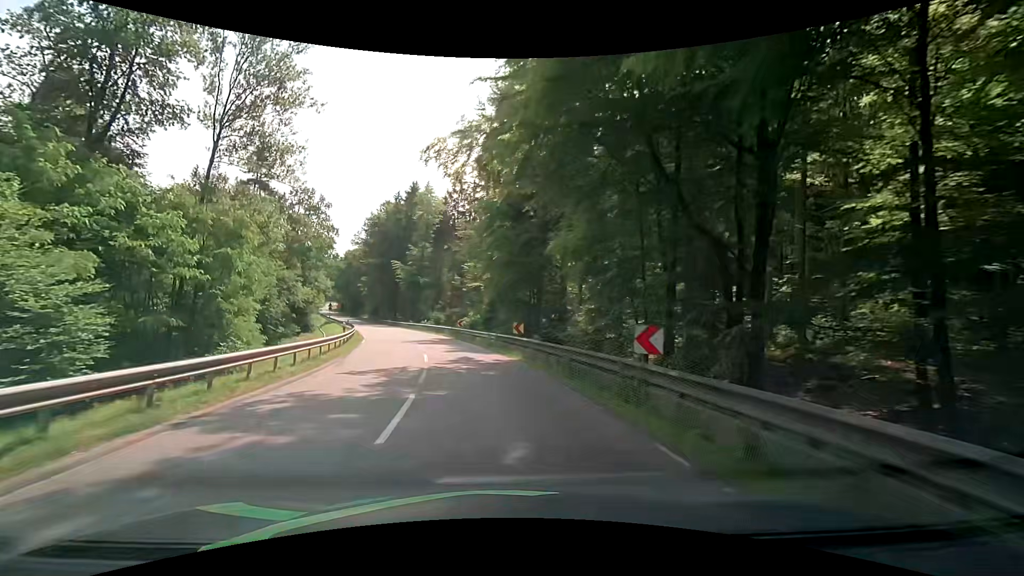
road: secondary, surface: asphalt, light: Day
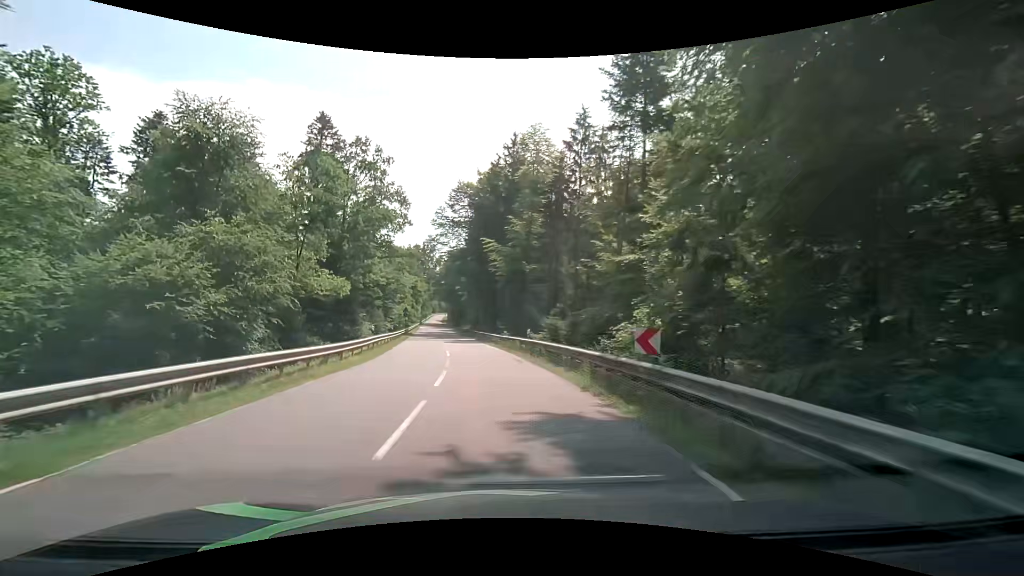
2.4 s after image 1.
(-3.8, +30.5) m; -13°
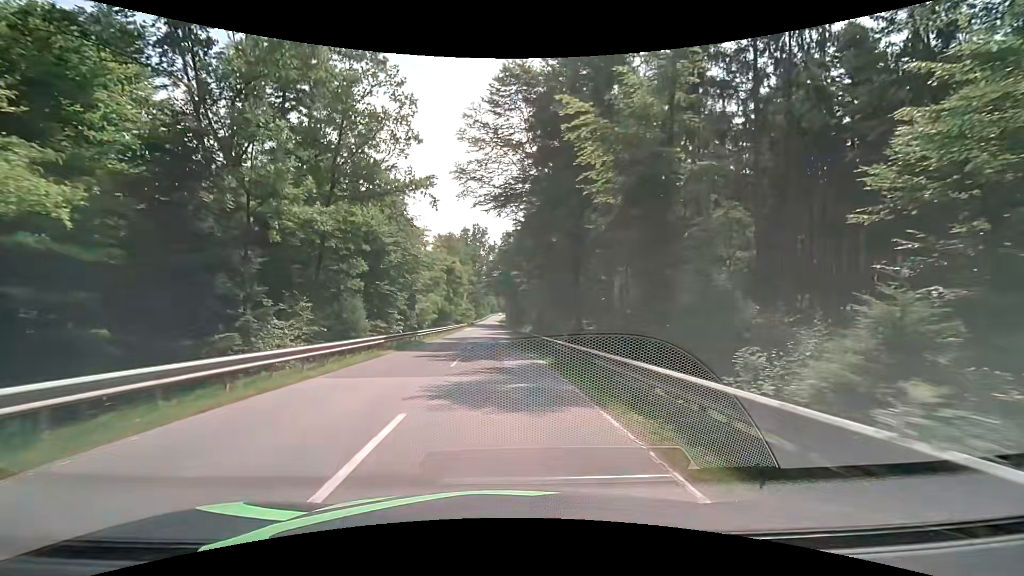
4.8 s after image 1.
(-2.4, +31.4) m; -8°
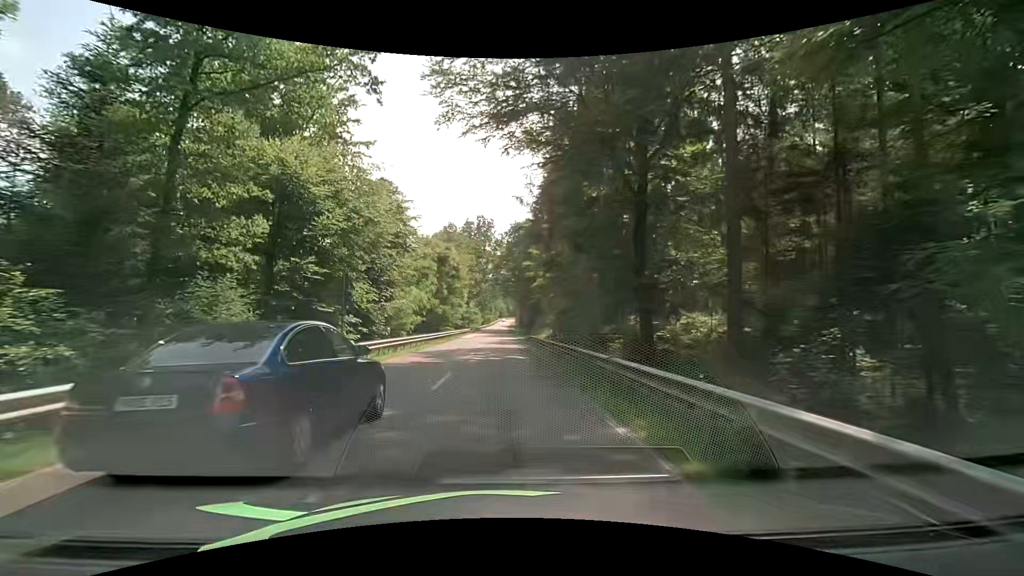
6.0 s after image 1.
(-0.2, +15.8) m; -1°
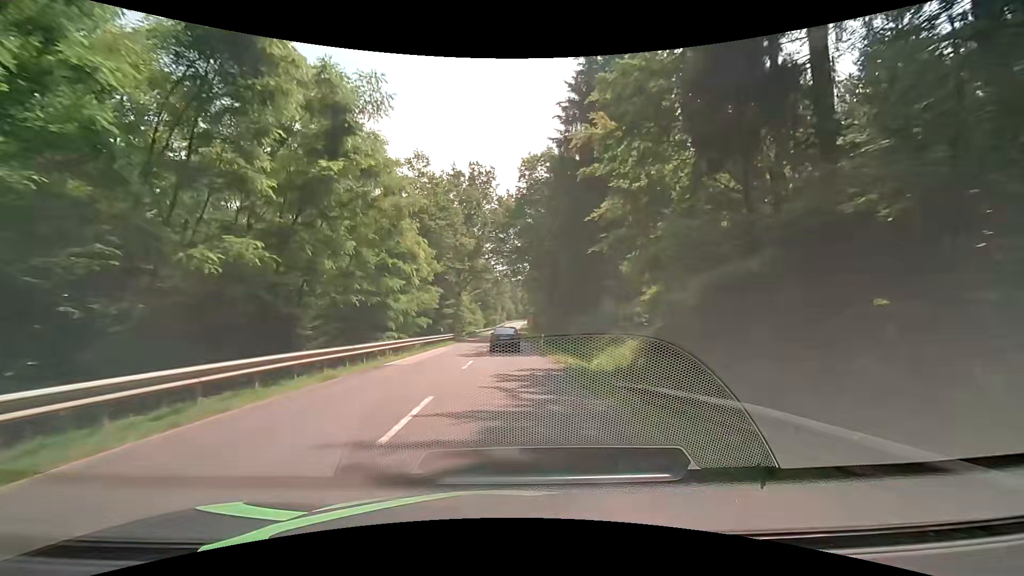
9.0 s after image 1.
(-0.3, +39.8) m; 0°
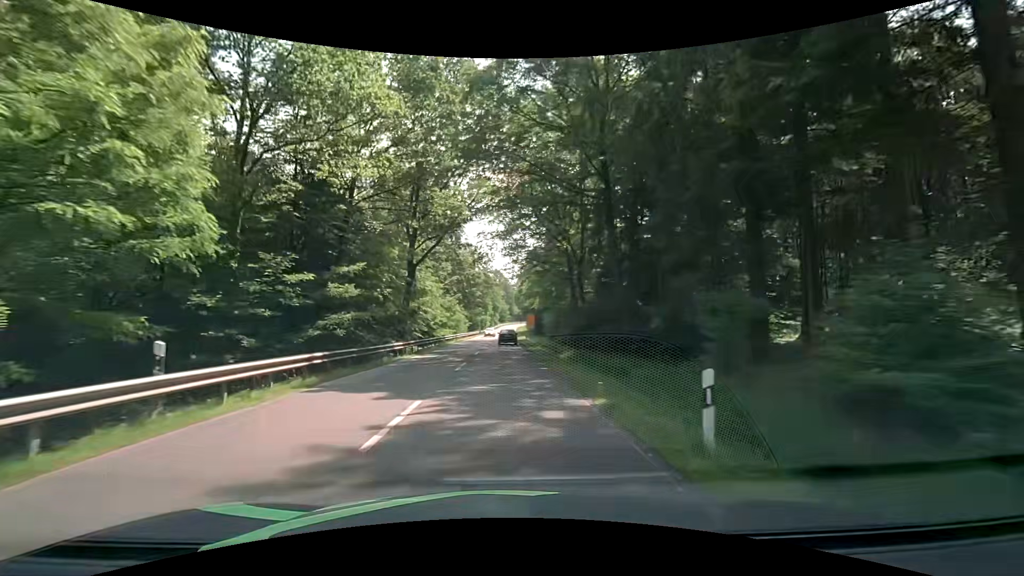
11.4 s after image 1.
(-0.2, +33.1) m; 0°
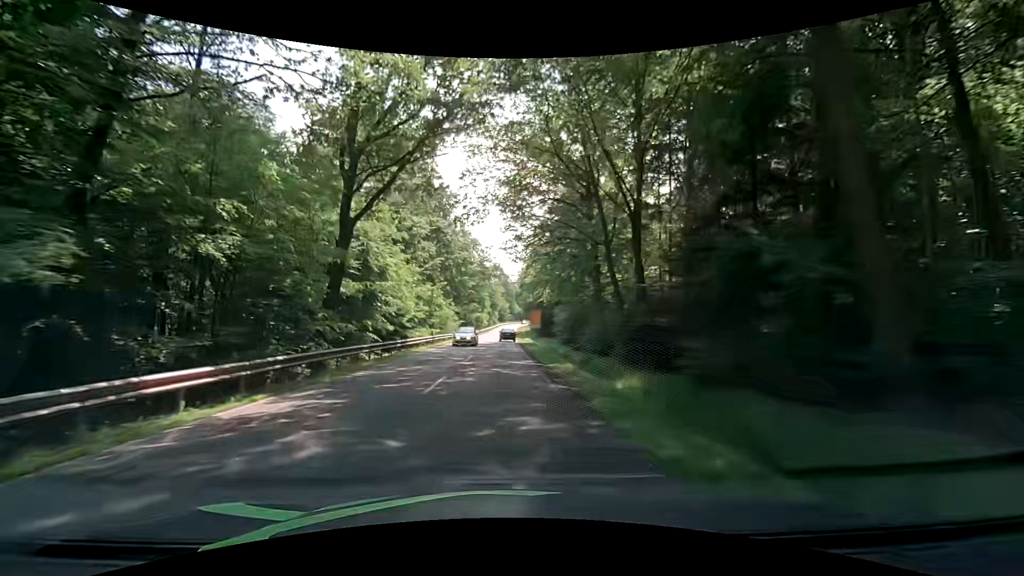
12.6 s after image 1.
(0.0, +17.3) m; 0°
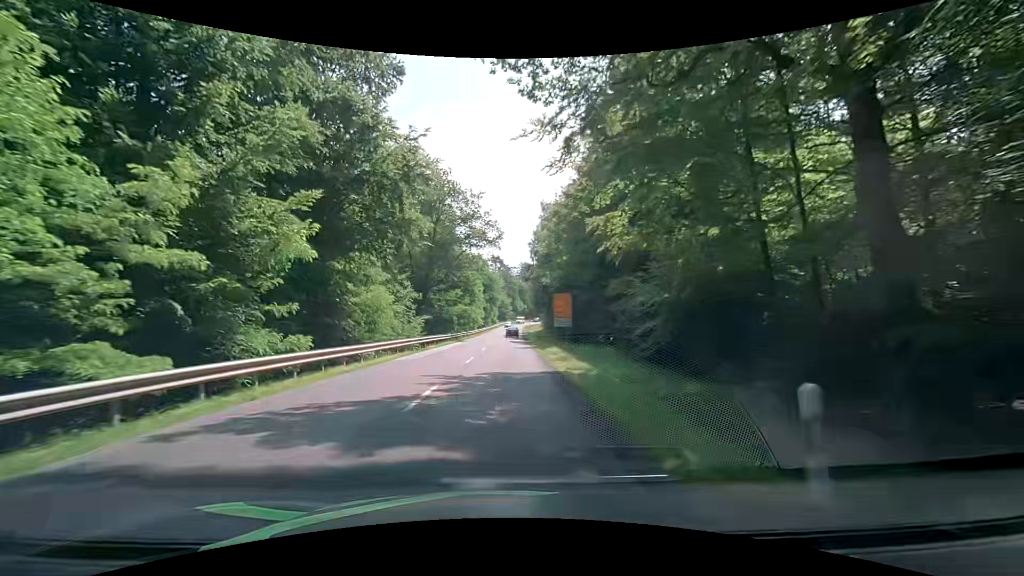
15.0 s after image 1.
(+0.1, +35.7) m; +1°
(0, +10) (0, +20) (0, +30) (0, +40) (0, +50) (0, +60) (0, +70) (0, +80) (0, +90) (+1, +100) m
